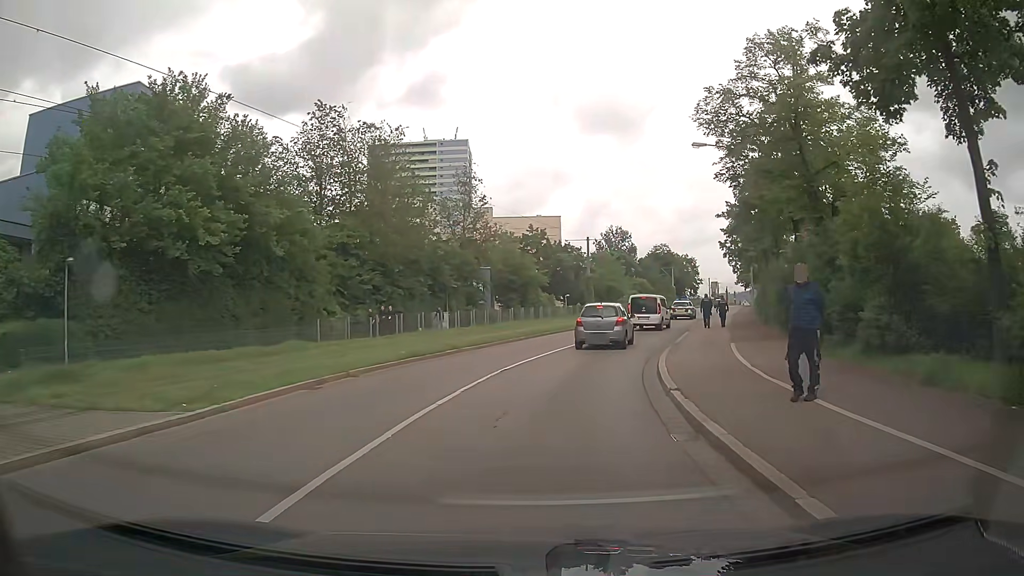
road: tertiary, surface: asphalt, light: Day
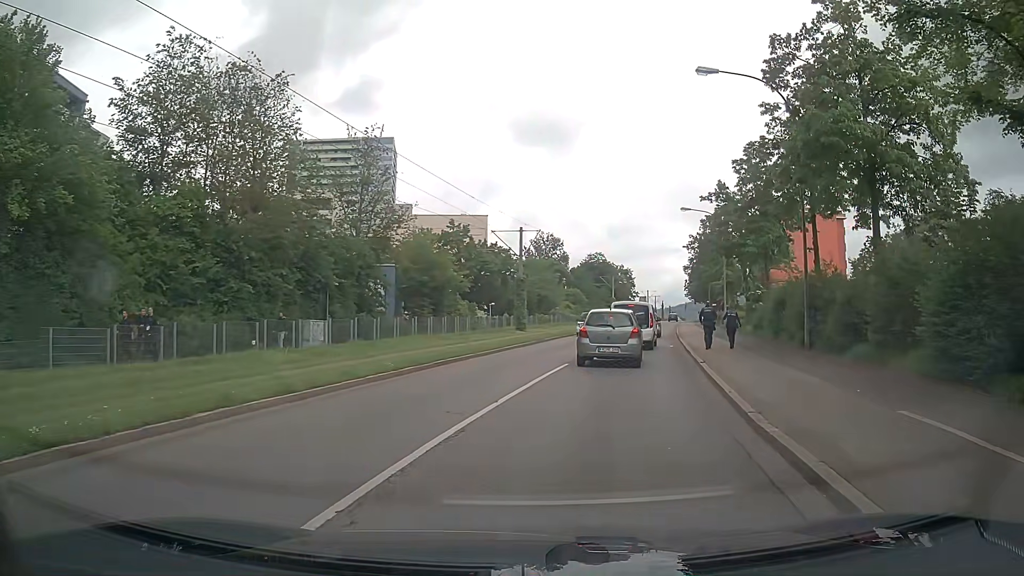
(+0.5, +13.6) m; +6°
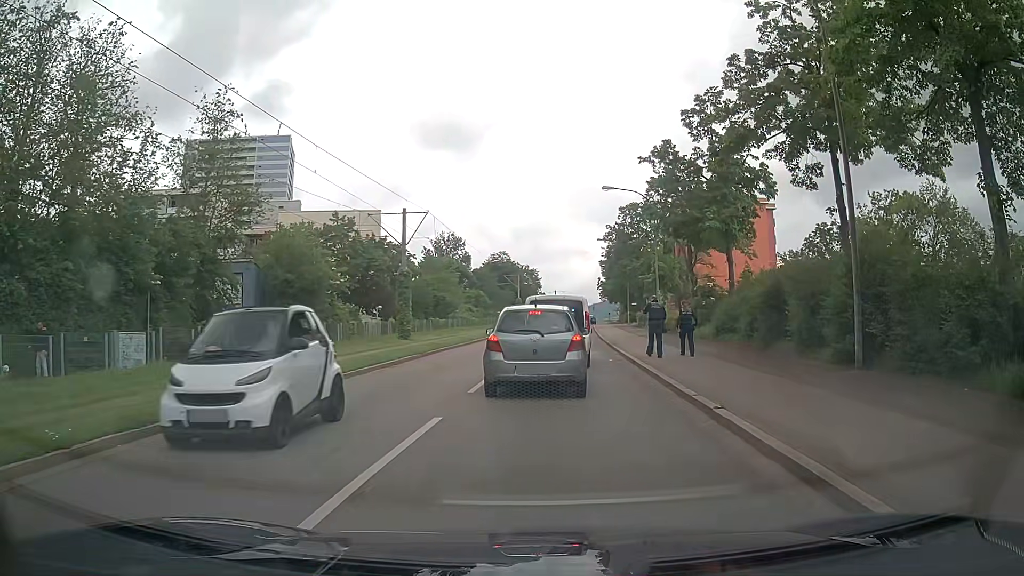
(+0.8, +9.4) m; +8°
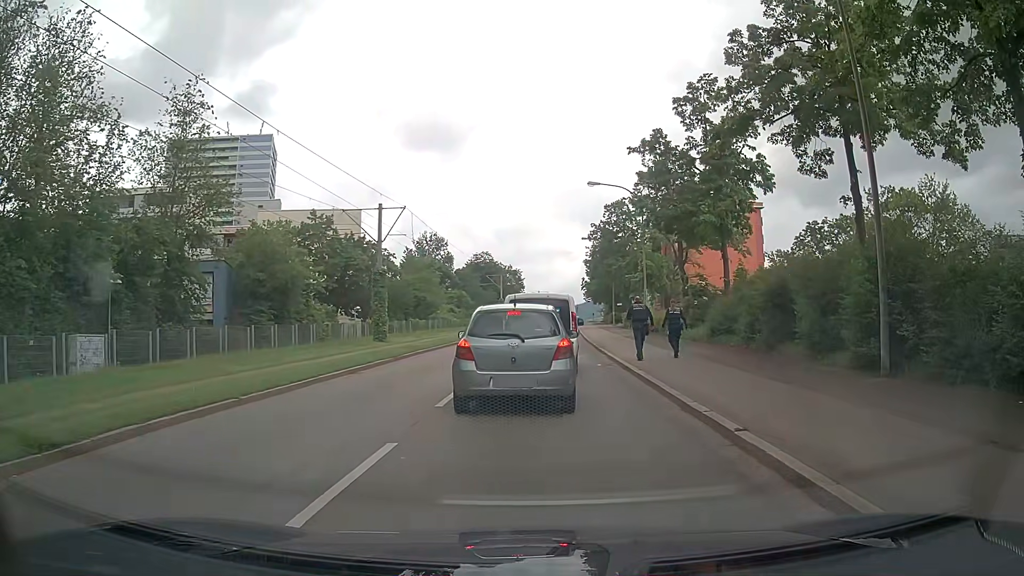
(0.0, +1.7) m; +2°
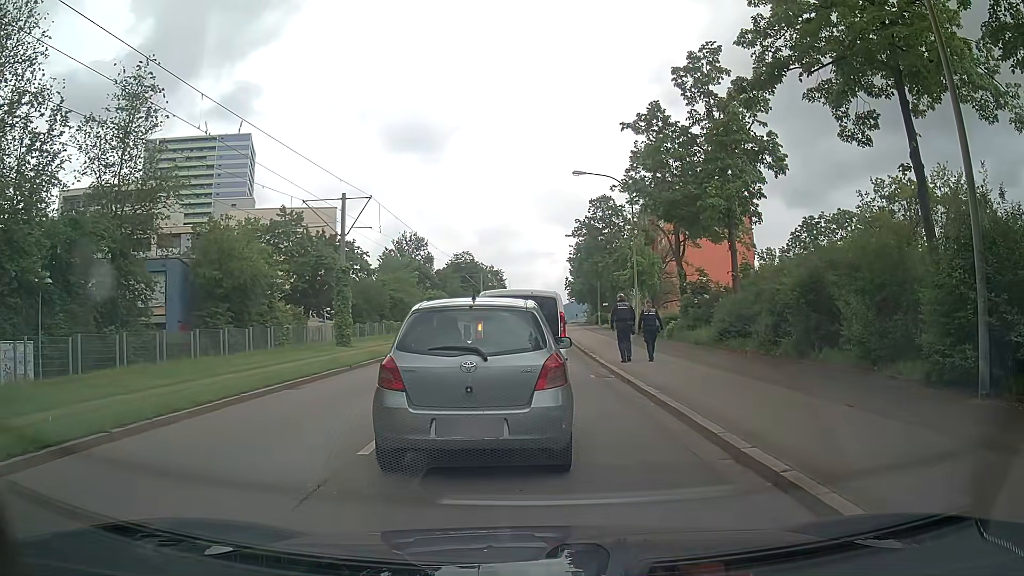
(0.0, +3.3) m; 0°
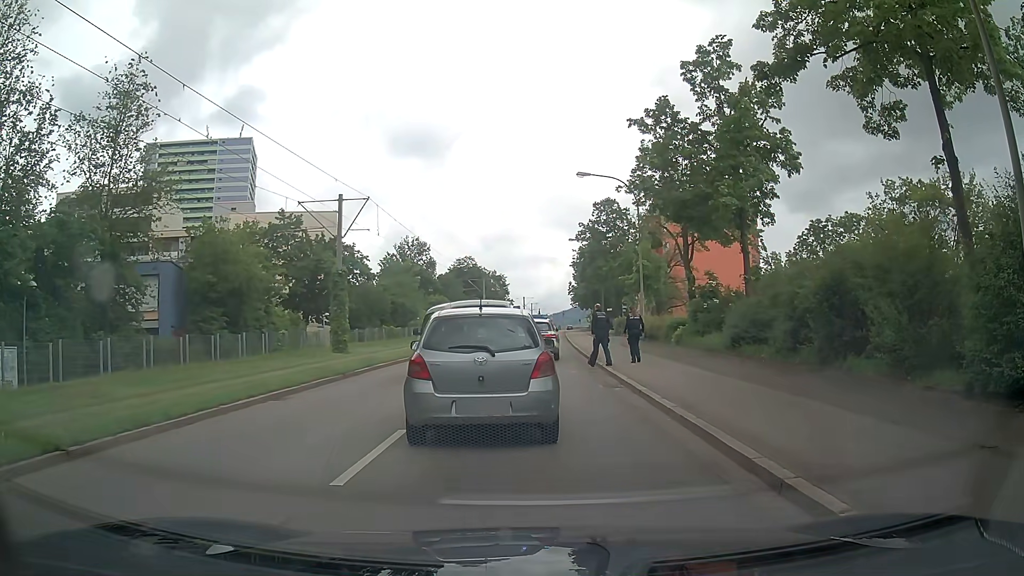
(0.0, +1.0) m; 0°
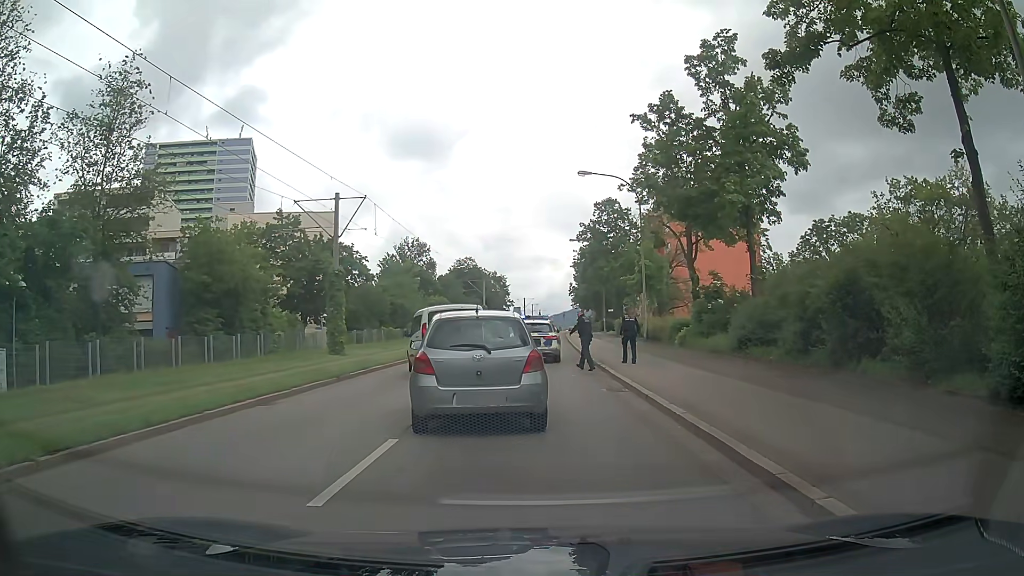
(0.0, +0.7) m; -1°
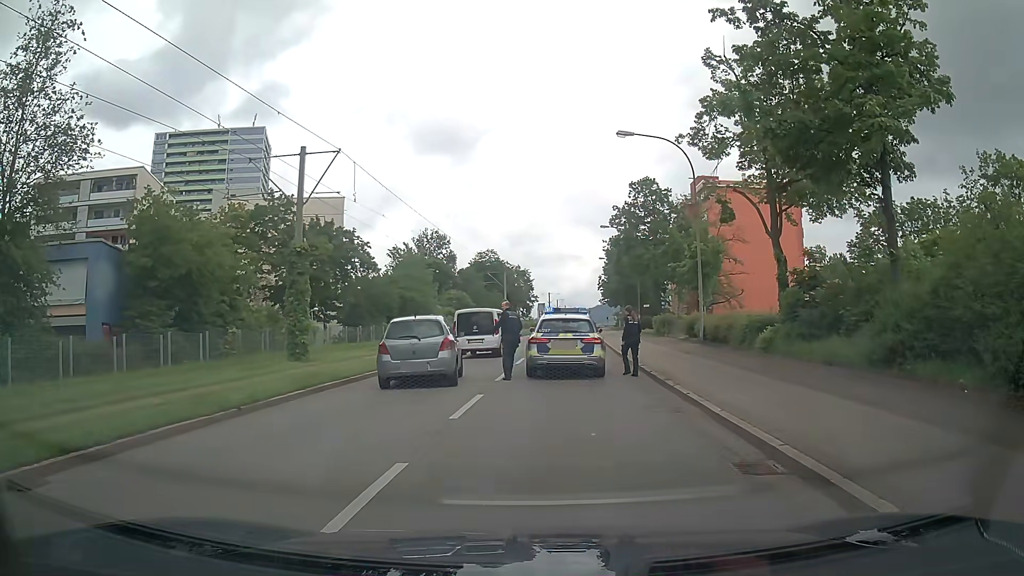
(-0.1, +7.8) m; -5°
